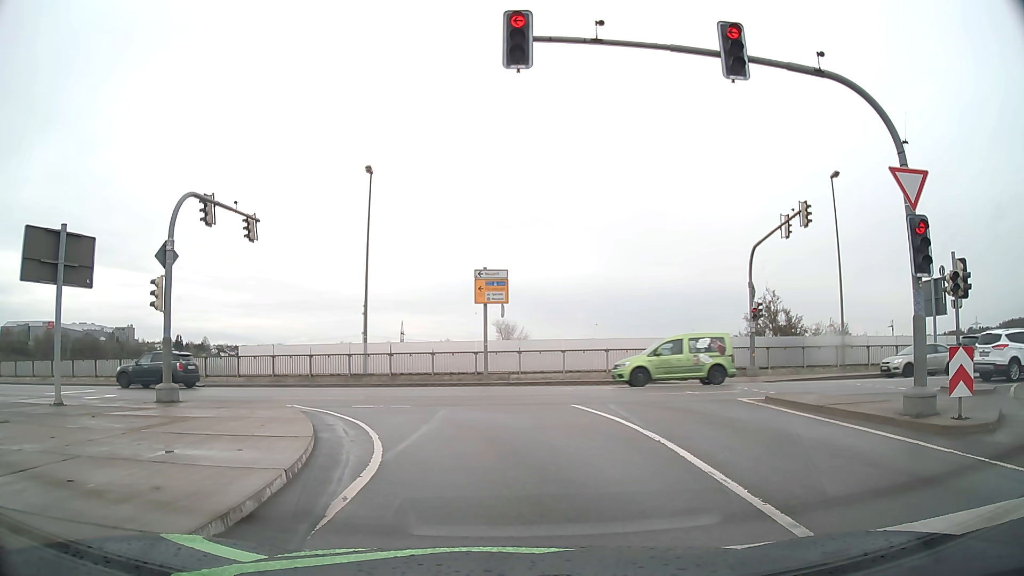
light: Day
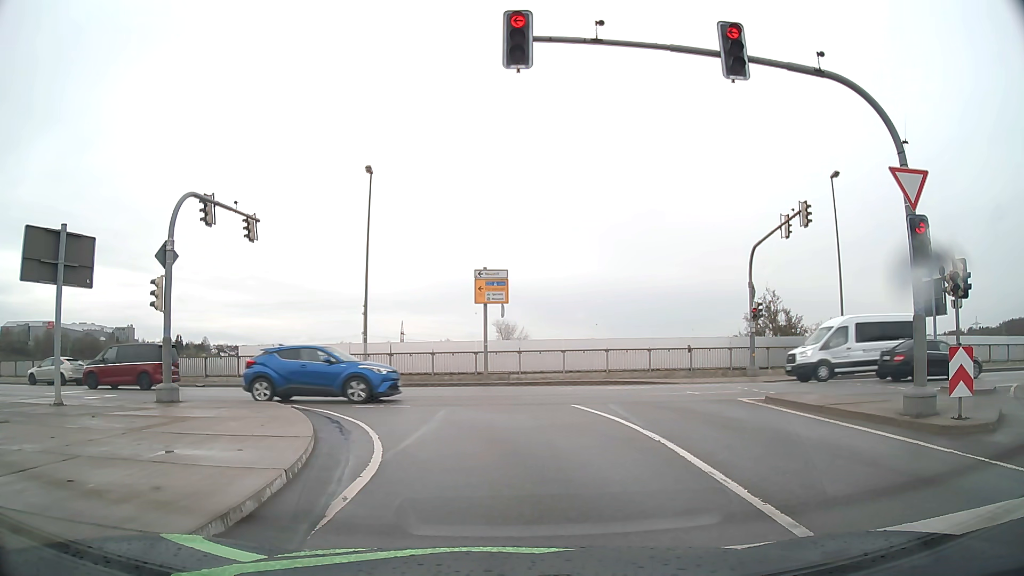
(0.0, 0.0) m; 0°
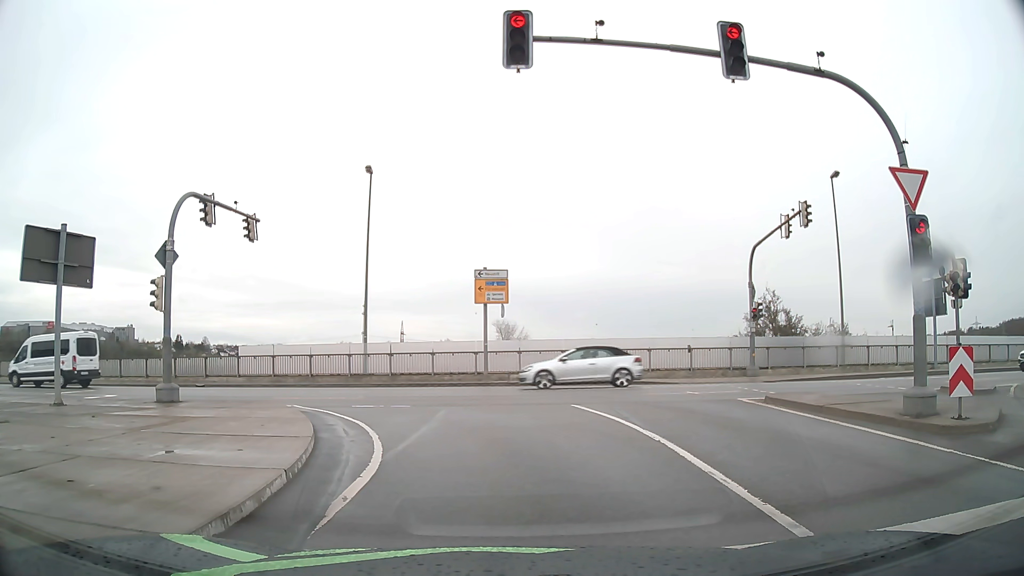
(0.0, 0.0) m; 0°
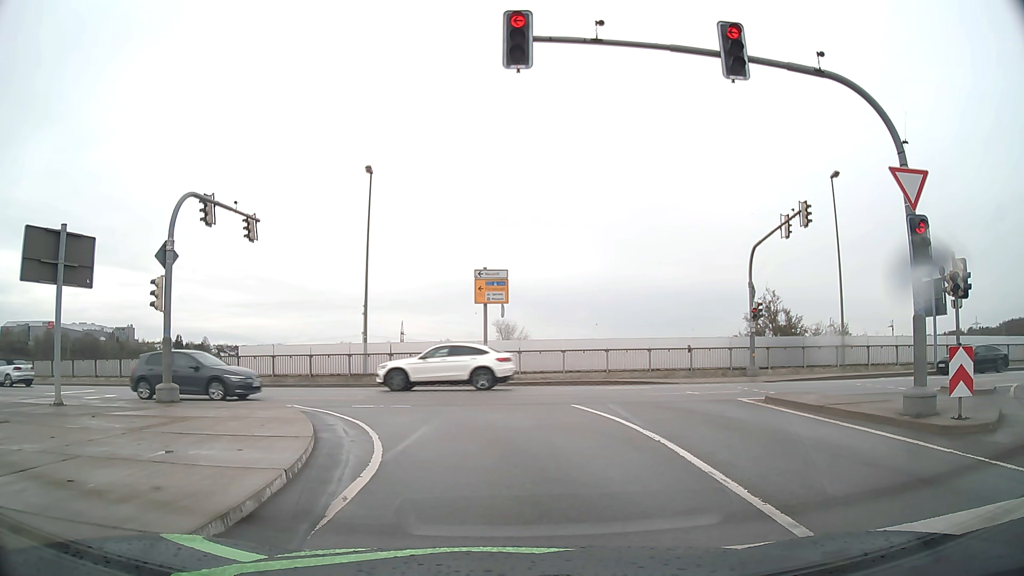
(0.0, 0.0) m; 0°
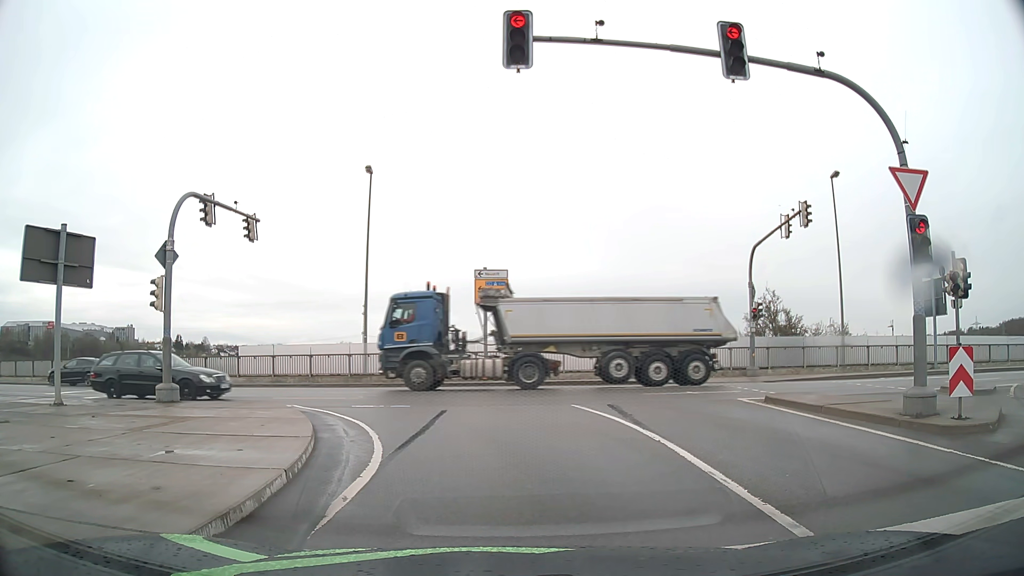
(0.0, 0.0) m; 0°
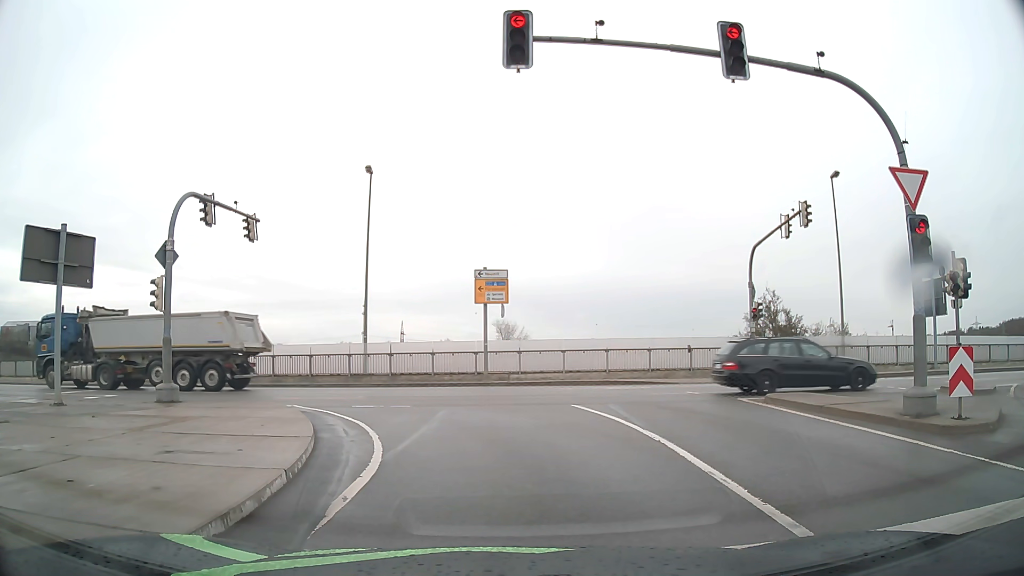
(0.0, 0.0) m; 0°
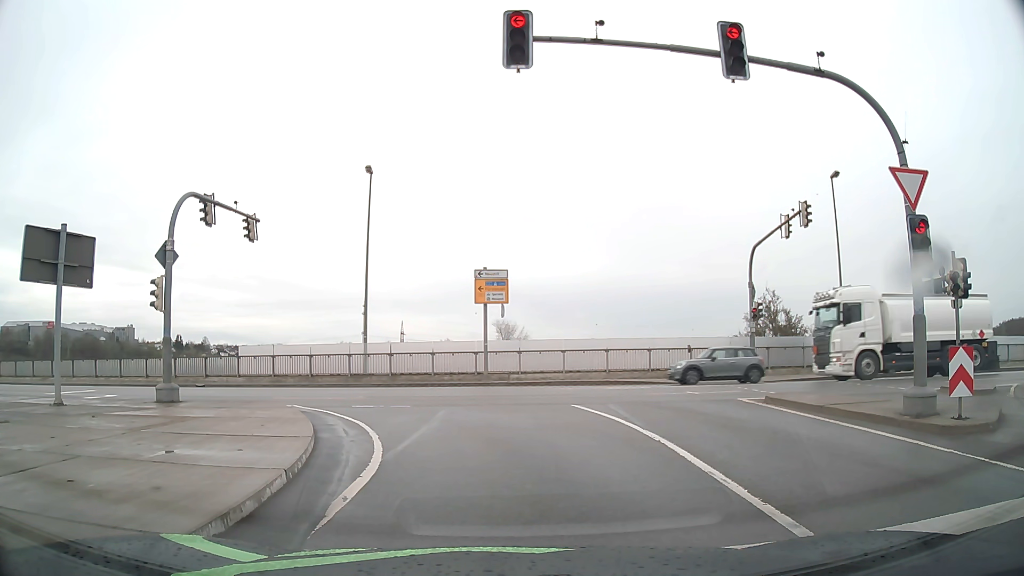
(0.0, 0.0) m; 0°
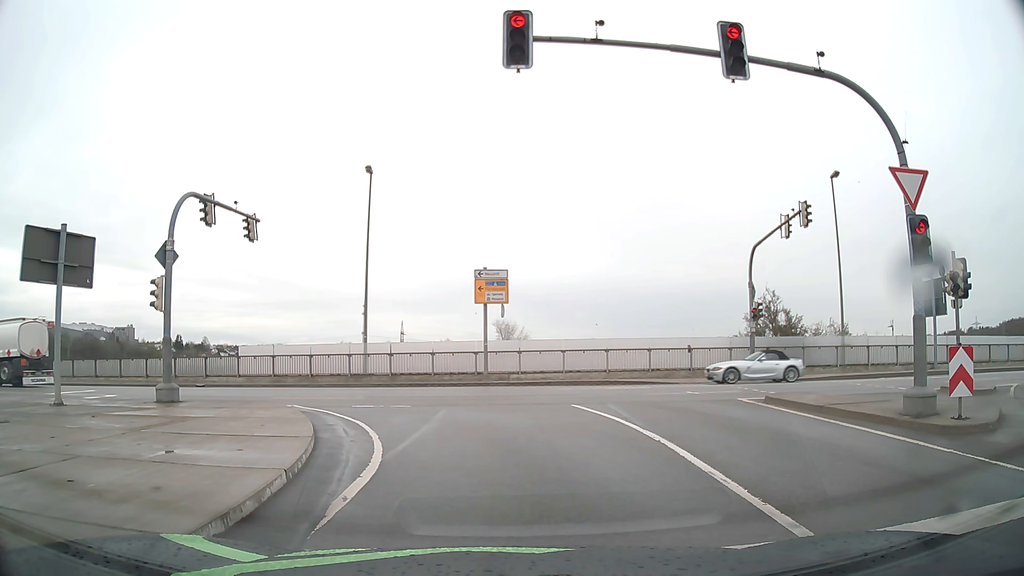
(0.0, 0.0) m; 0°
(0, +10) (-4, +19) (-11, +26) (-21, +28) (-31, +29) (-41, +30) (-51, +31) (-61, +33) (-71, +35) (-81, +36) m
